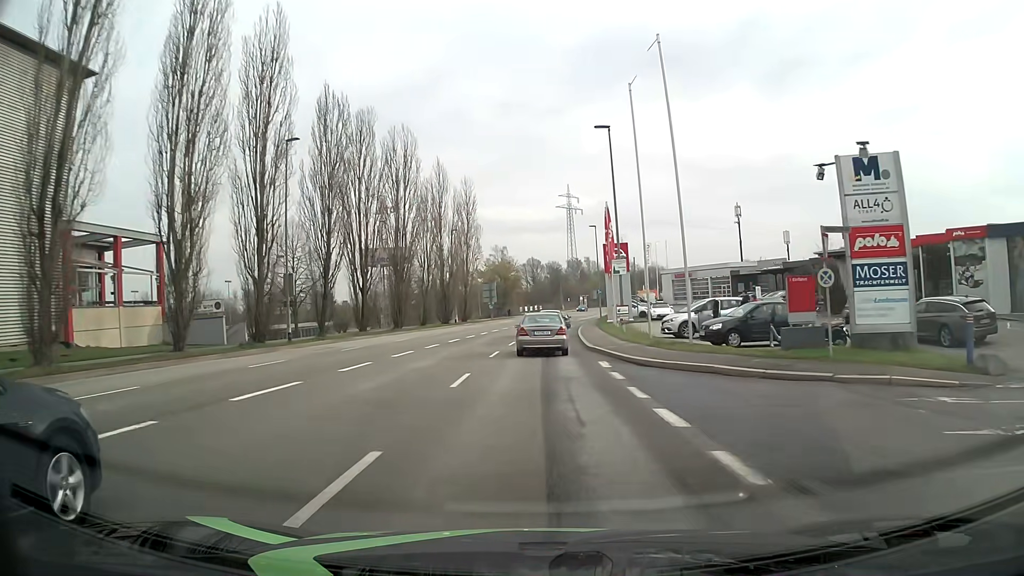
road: tertiary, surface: asphalt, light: Day
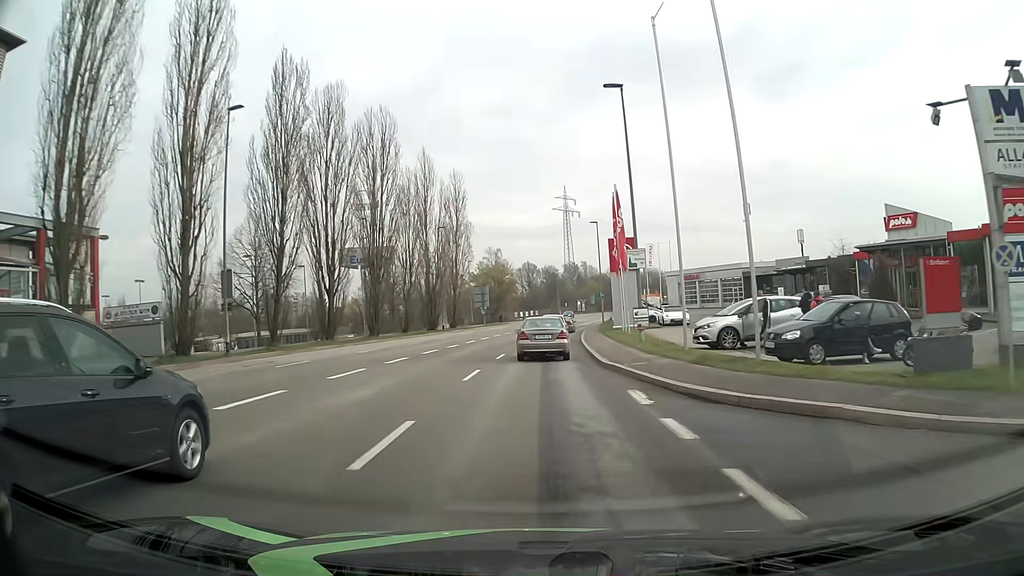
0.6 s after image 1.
(0.0, +6.8) m; 0°
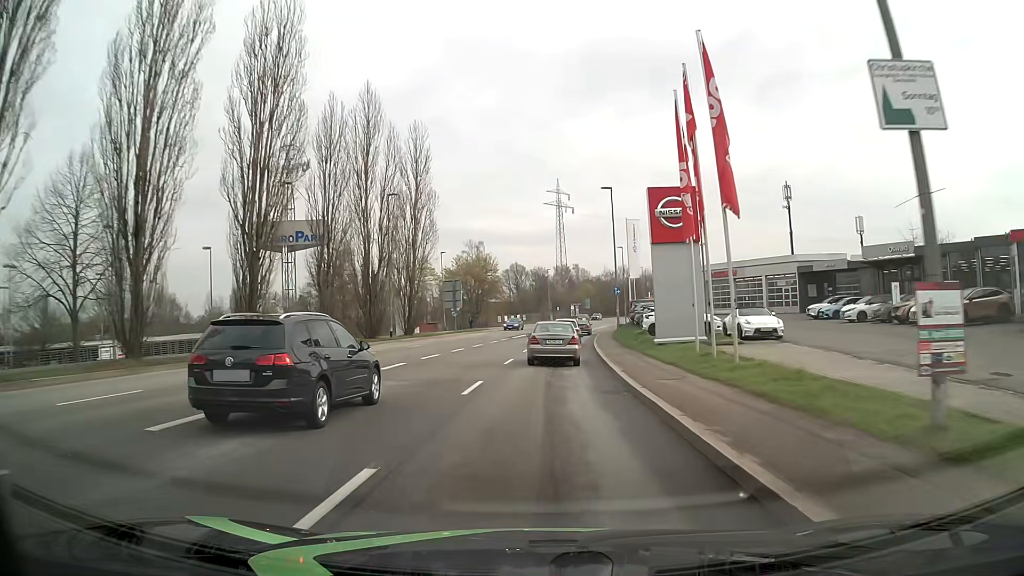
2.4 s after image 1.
(+0.2, +20.1) m; +2°
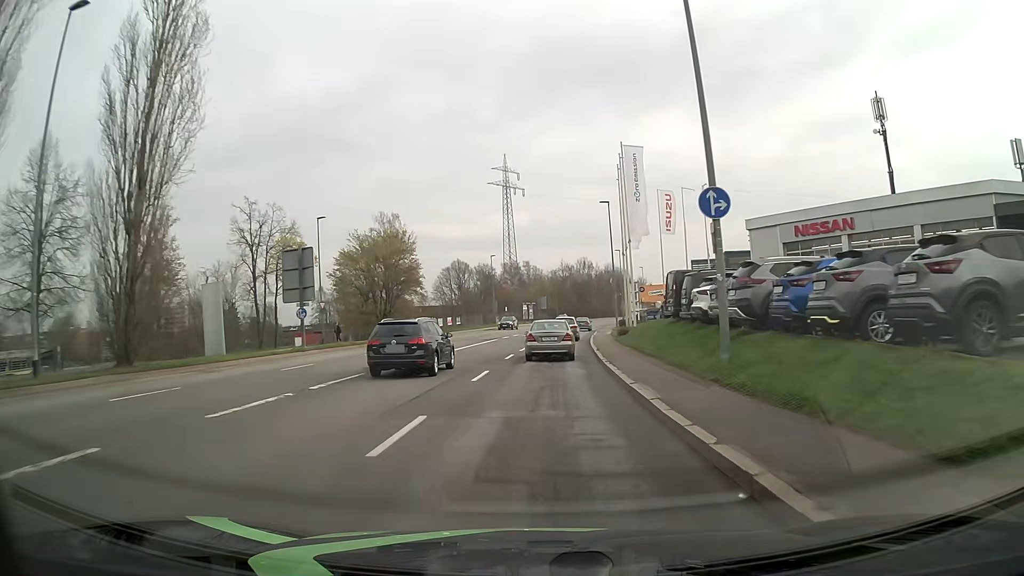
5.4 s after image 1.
(+0.8, +34.0) m; +3°
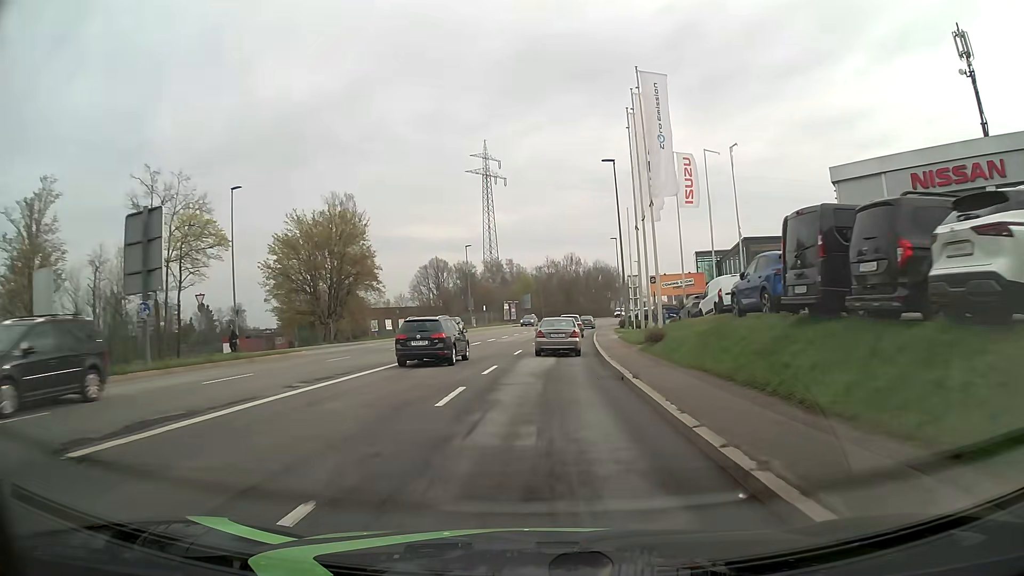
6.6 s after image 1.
(+0.2, +14.0) m; +1°
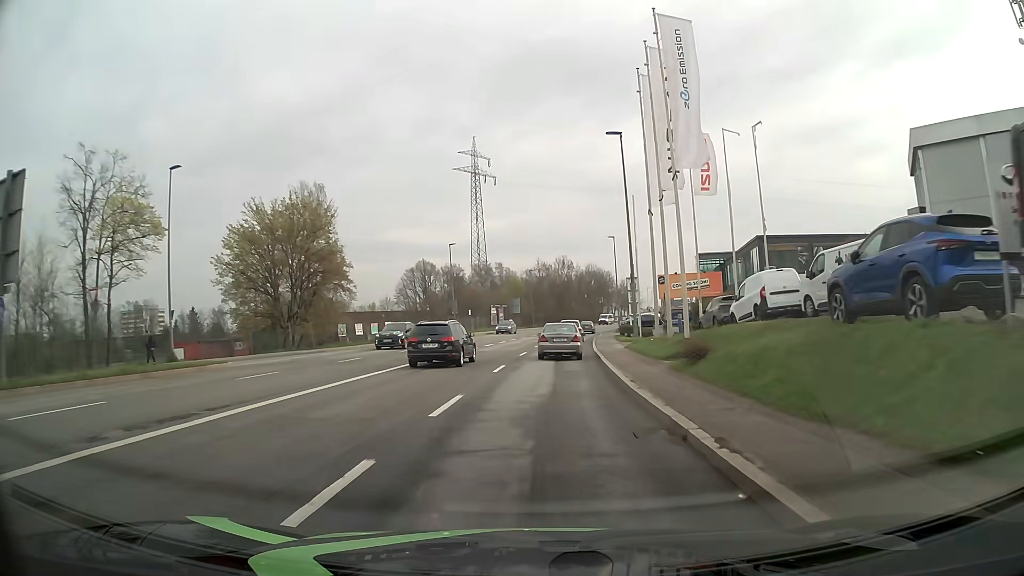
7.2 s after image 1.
(0.0, +7.1) m; +1°
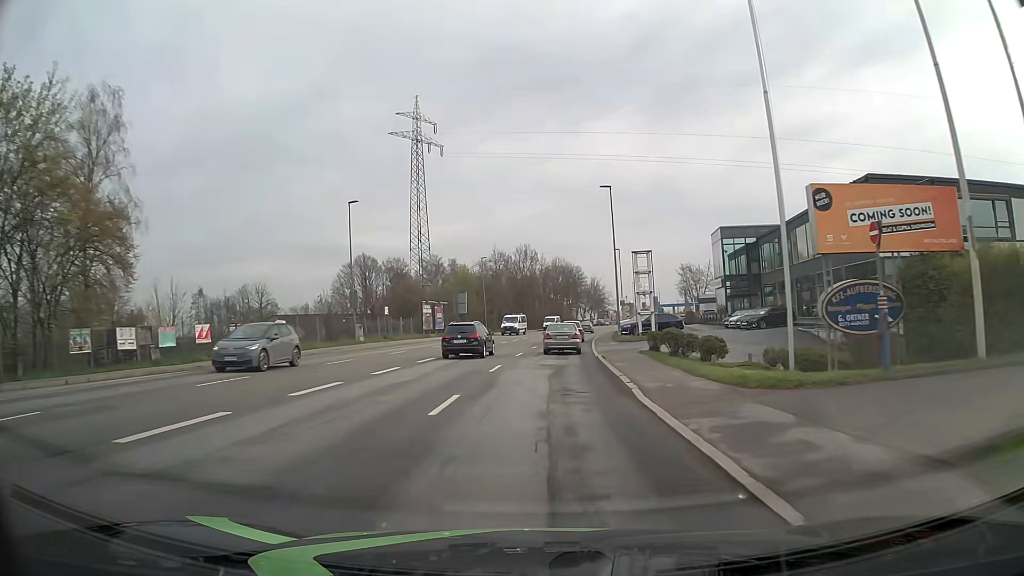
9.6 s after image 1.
(+0.8, +28.8) m; +3°
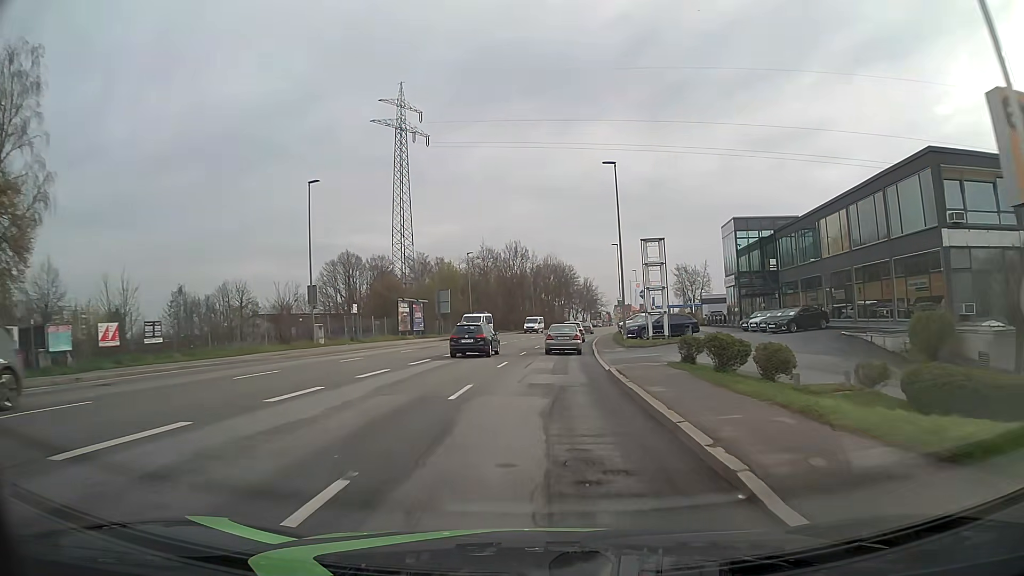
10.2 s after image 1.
(0.0, +7.3) m; +1°
(0, +10) (0, +20) (+1, +30) (+2, +40) (+2, +50) (+3, +60) (+5, +70) (+6, +80) (+8, +90) (+10, +99) m
